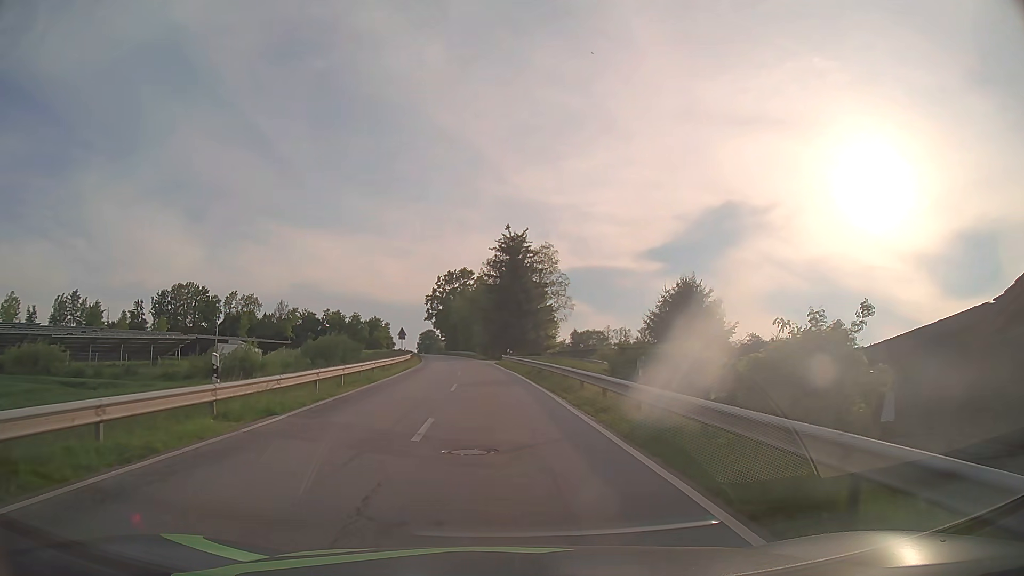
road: tertiary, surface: asphalt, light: Day
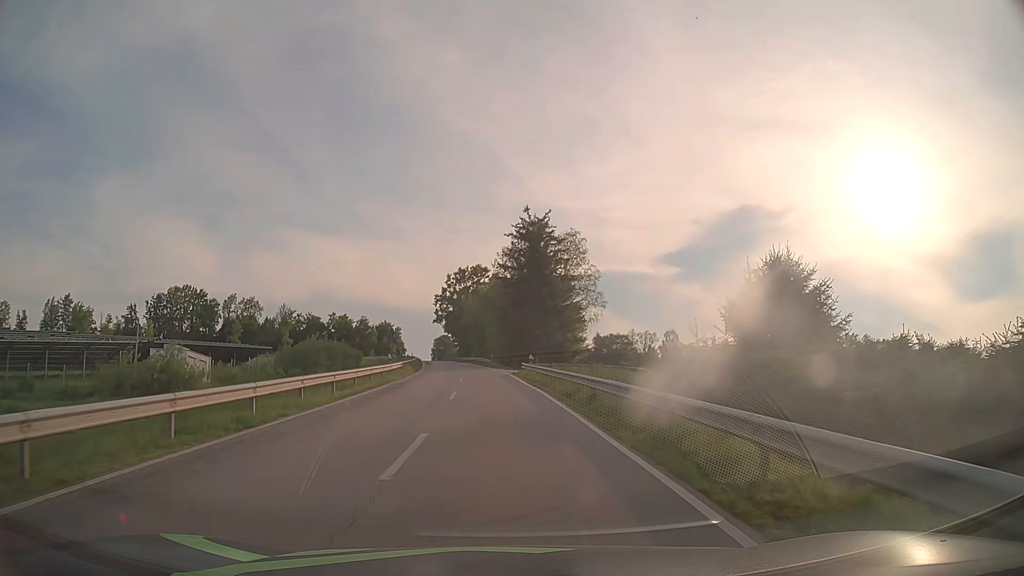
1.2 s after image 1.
(-0.2, +14.1) m; -1°
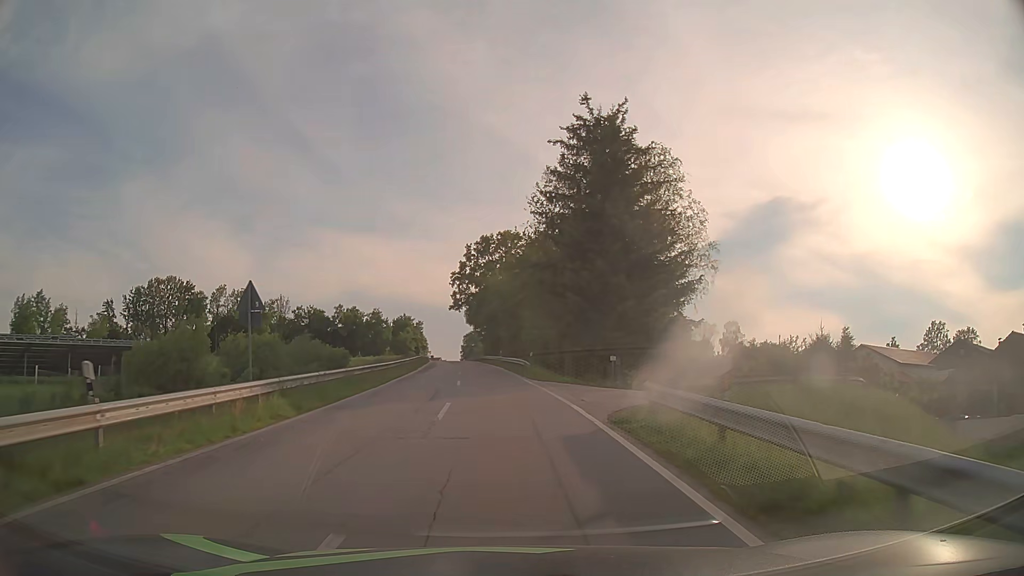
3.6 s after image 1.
(-0.8, +31.2) m; -3°
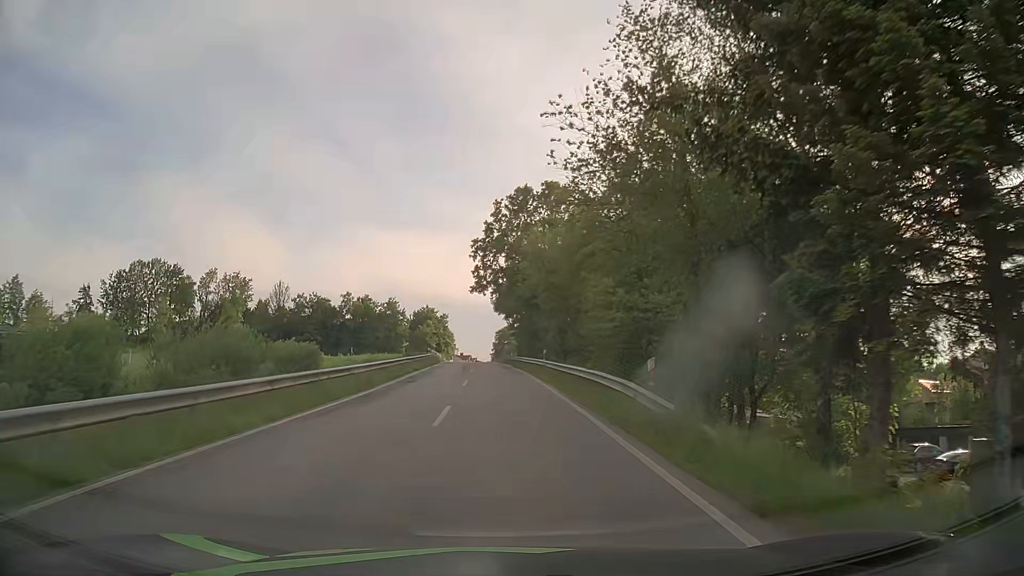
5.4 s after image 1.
(-0.7, +25.8) m; -3°
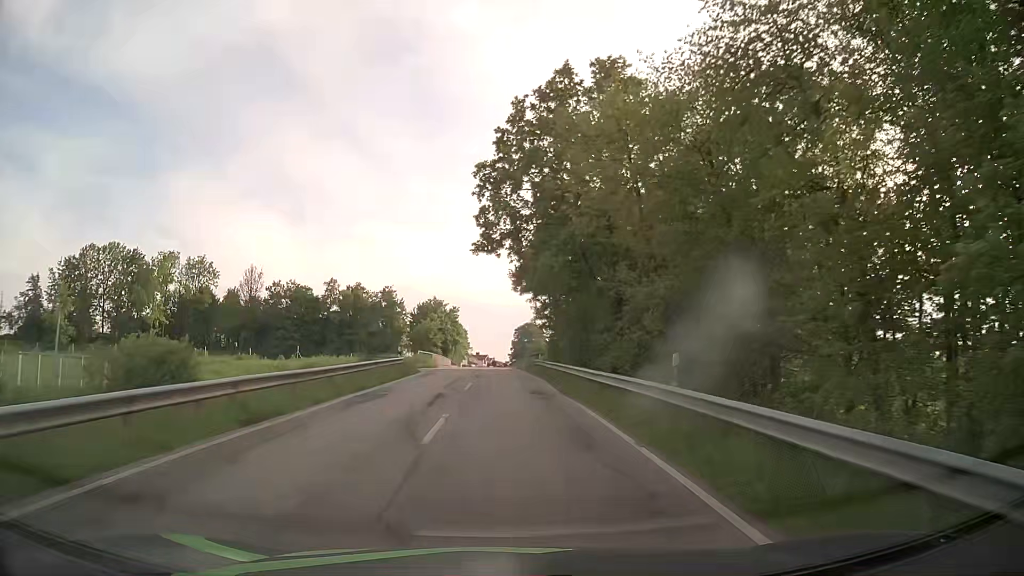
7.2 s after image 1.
(-0.5, +26.8) m; -2°
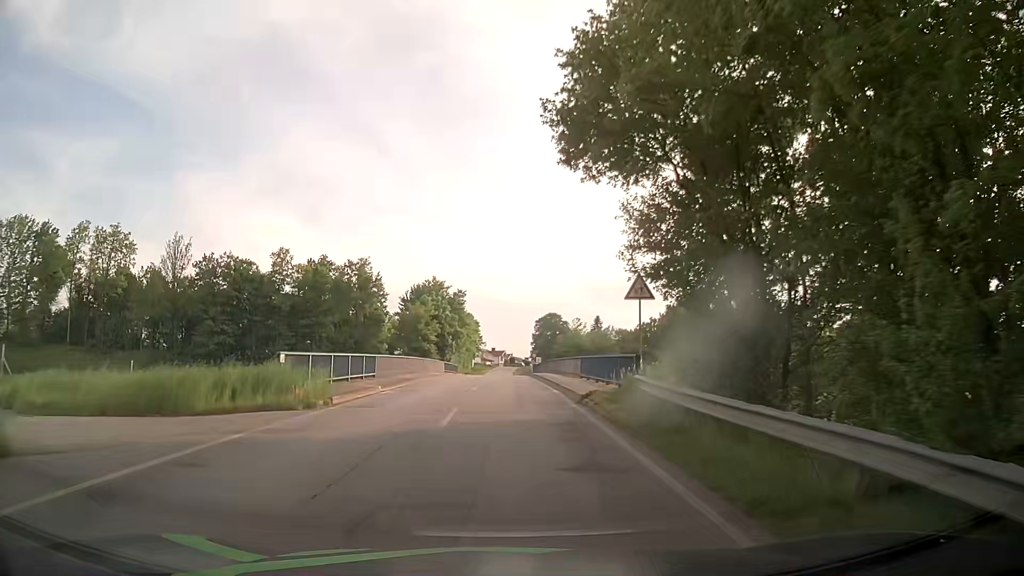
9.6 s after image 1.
(-0.2, +34.7) m; -1°
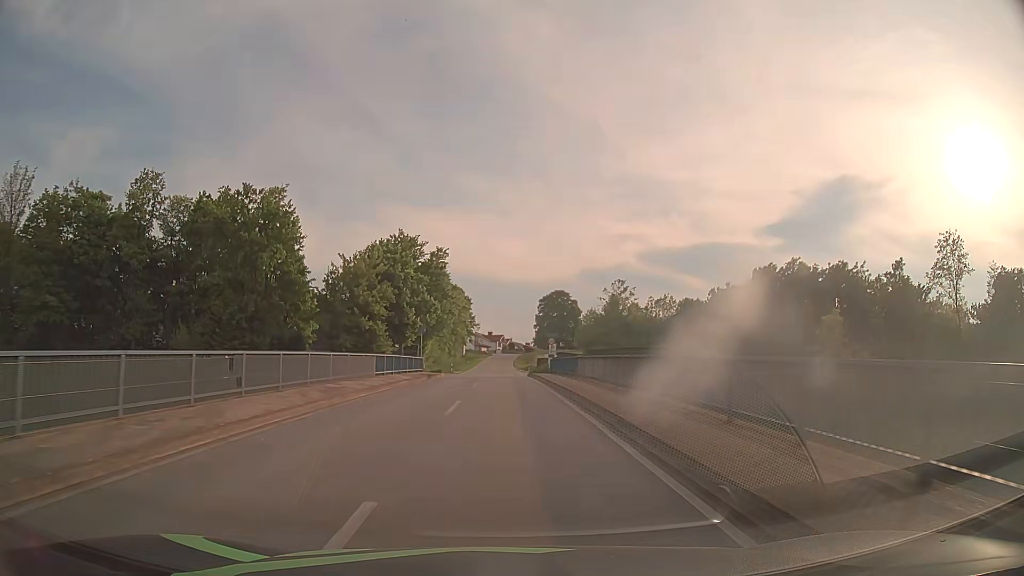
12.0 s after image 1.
(-0.3, +33.9) m; 0°
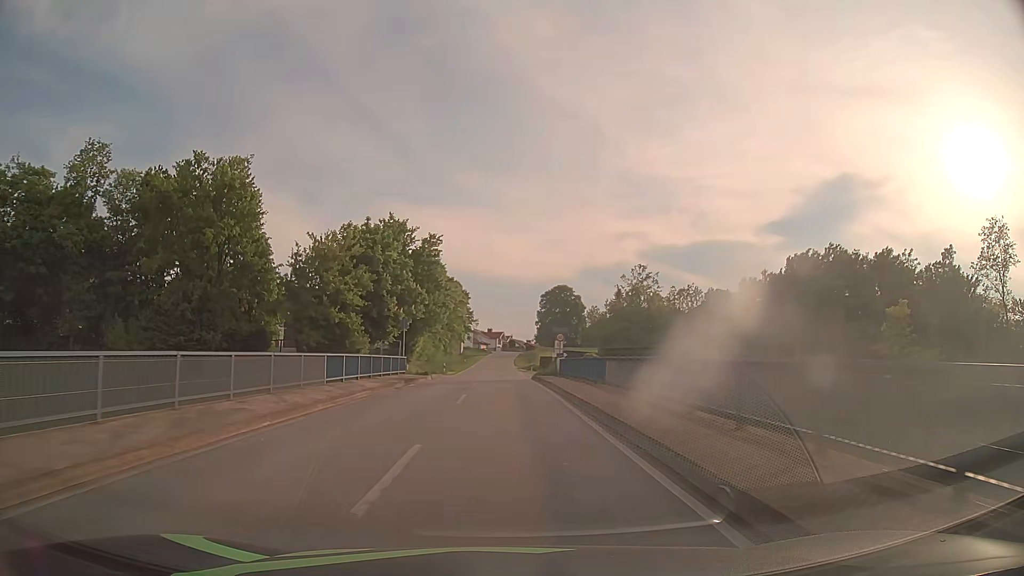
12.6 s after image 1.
(0.0, +8.4) m; 0°
(0, +10) (0, +20) (0, +30) (0, +40) (0, +50) (0, +60) (0, +70) (0, +80) (0, +90) (0, +100) m
